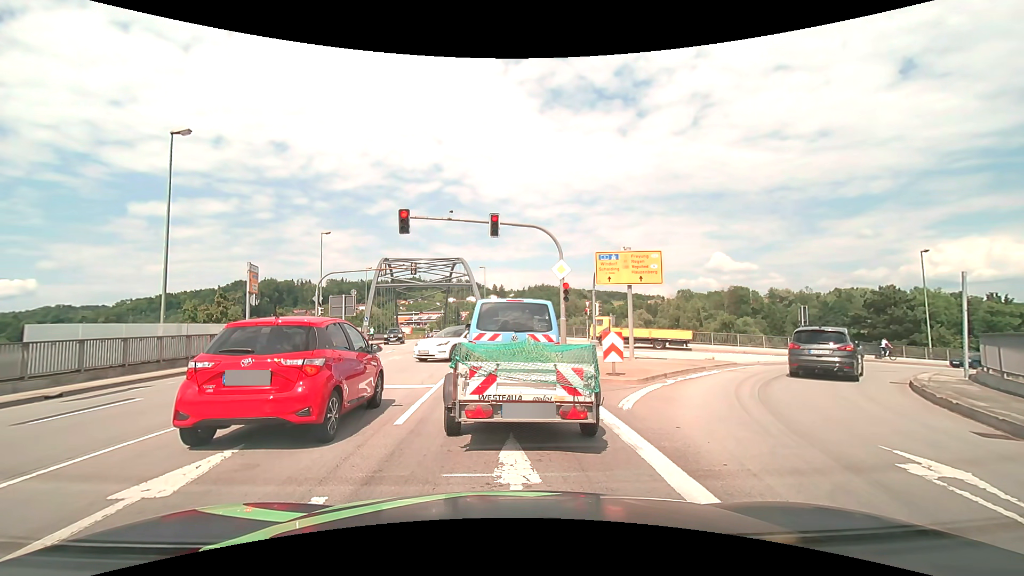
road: primary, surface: asphalt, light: Day
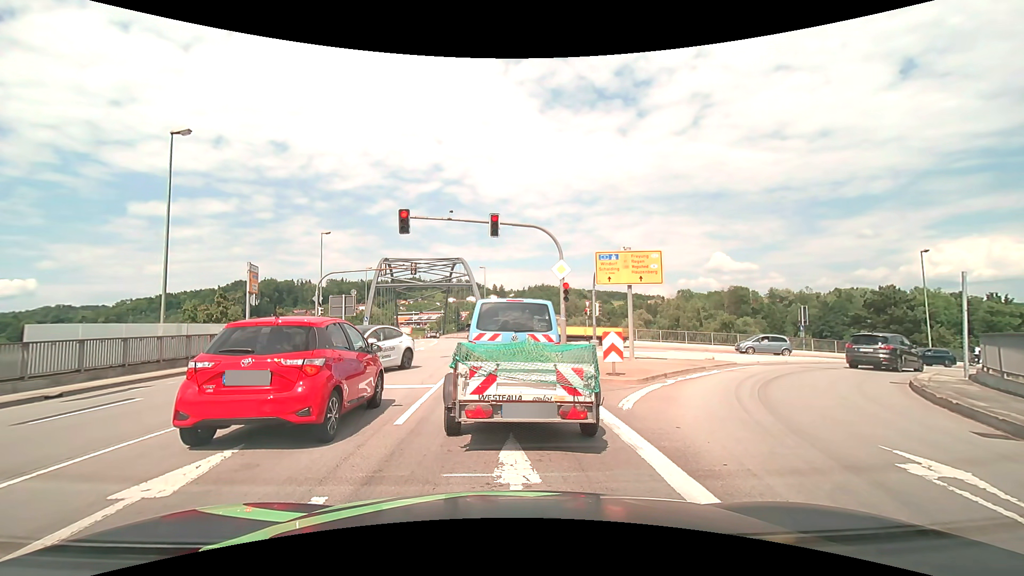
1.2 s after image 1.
(0.0, 0.0) m; 0°
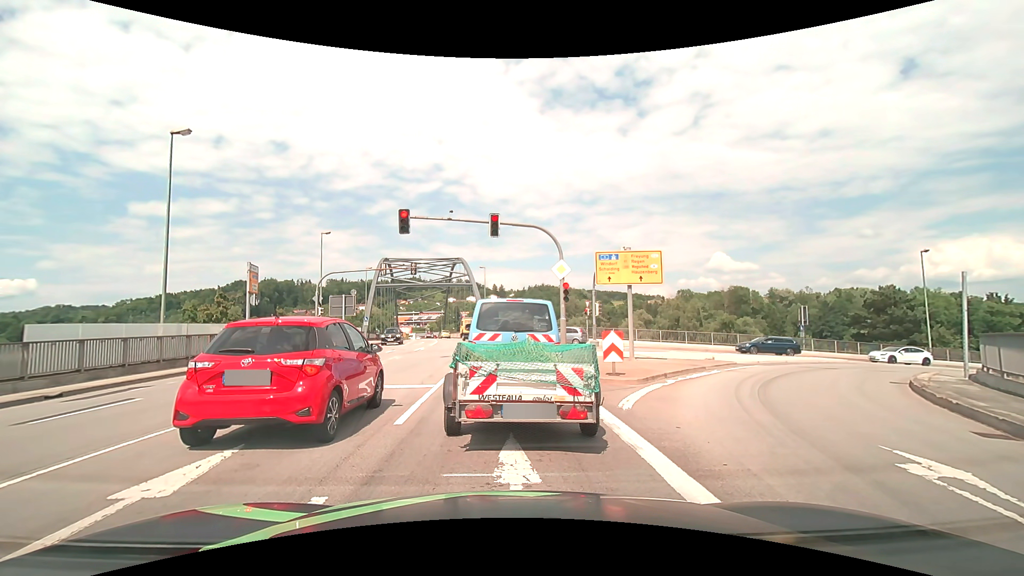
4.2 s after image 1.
(0.0, 0.0) m; 0°
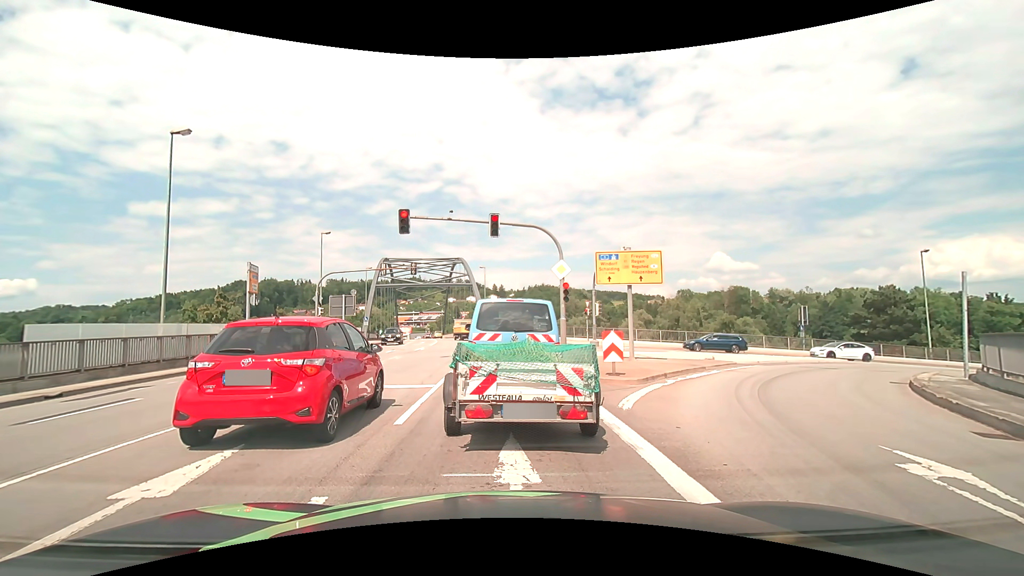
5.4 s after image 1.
(0.0, 0.0) m; 0°
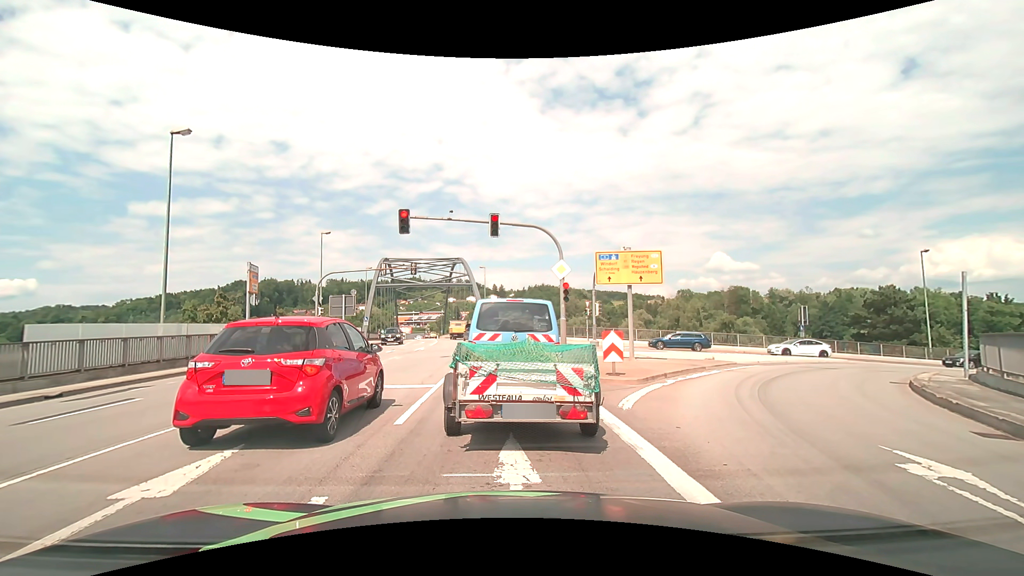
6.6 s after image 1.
(0.0, 0.0) m; 0°
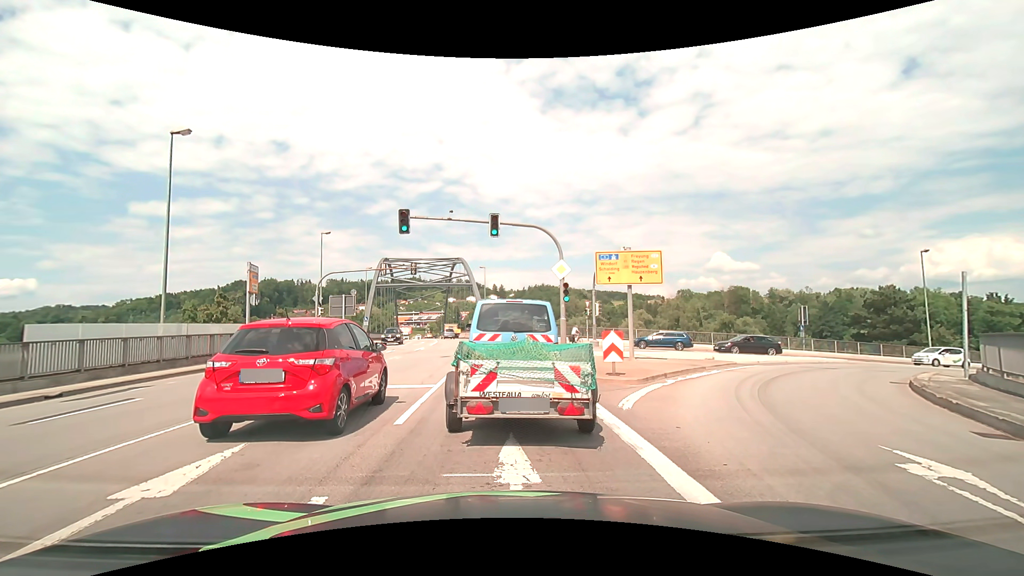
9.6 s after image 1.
(0.0, 0.0) m; 0°
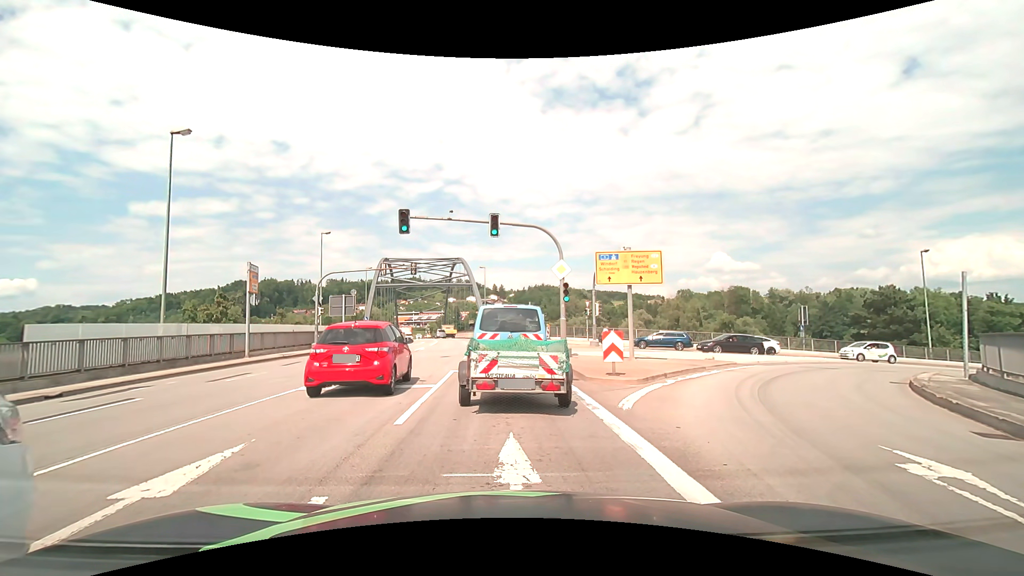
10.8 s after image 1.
(0.0, 0.0) m; 0°
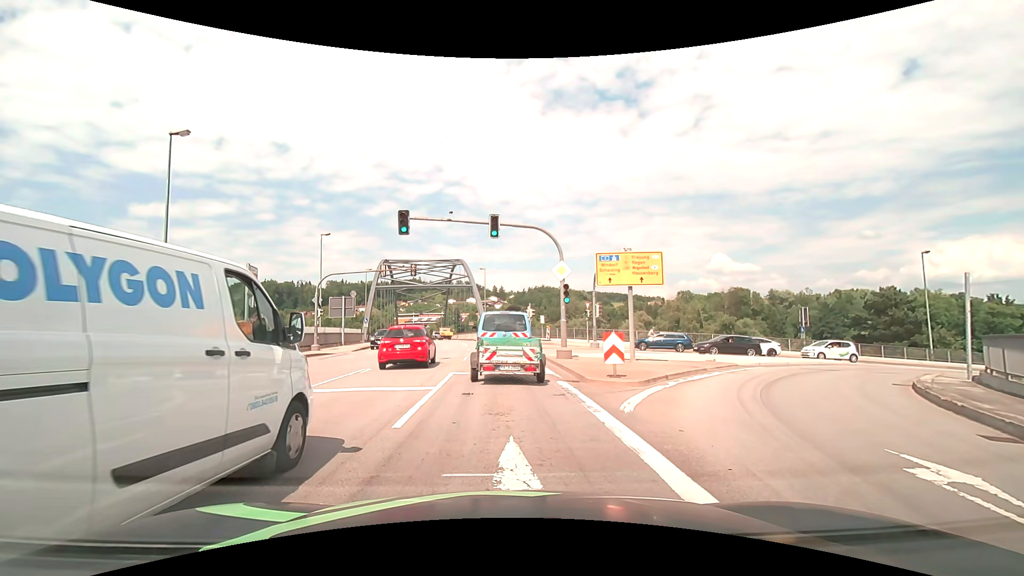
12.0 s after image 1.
(0.0, +0.1) m; 0°
(0, +10) (-1, +20) (-1, +30) (-2, +40) (-3, +50) (-5, +60) (-6, +70) (-8, +79) (-10, +89) (-12, +99) m
